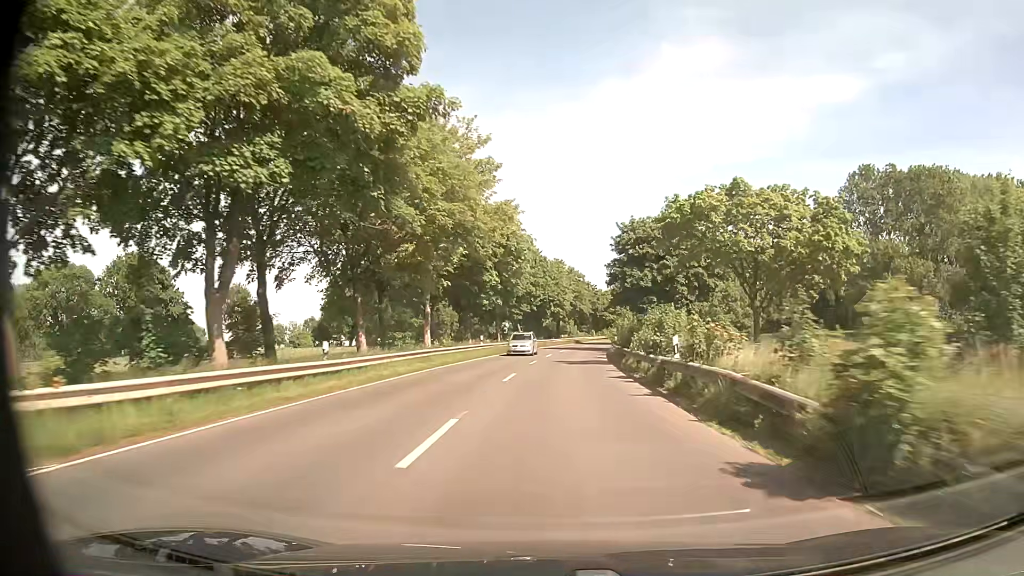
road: secondary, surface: asphalt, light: Day
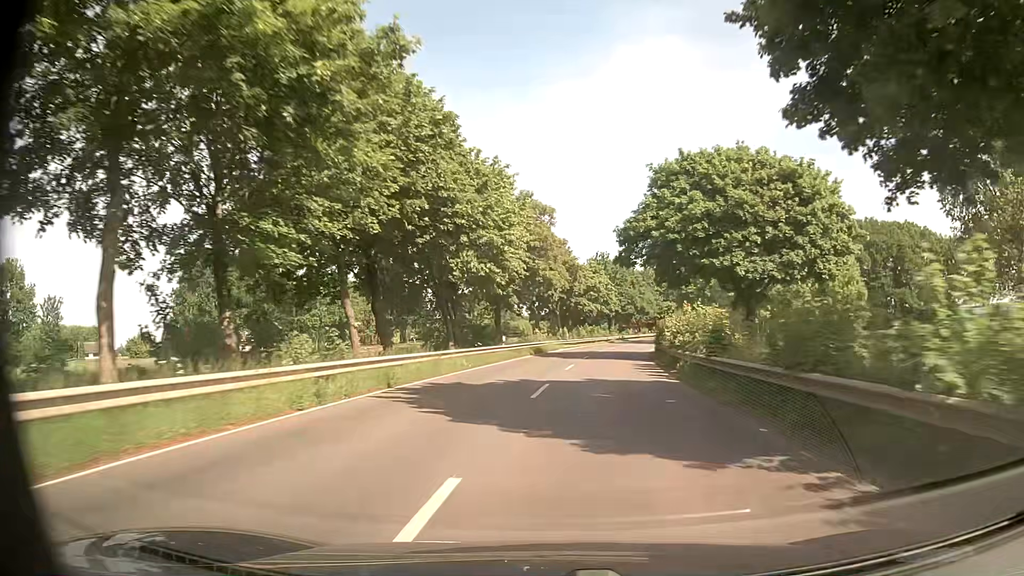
(+2.0, +53.6) m; +4°
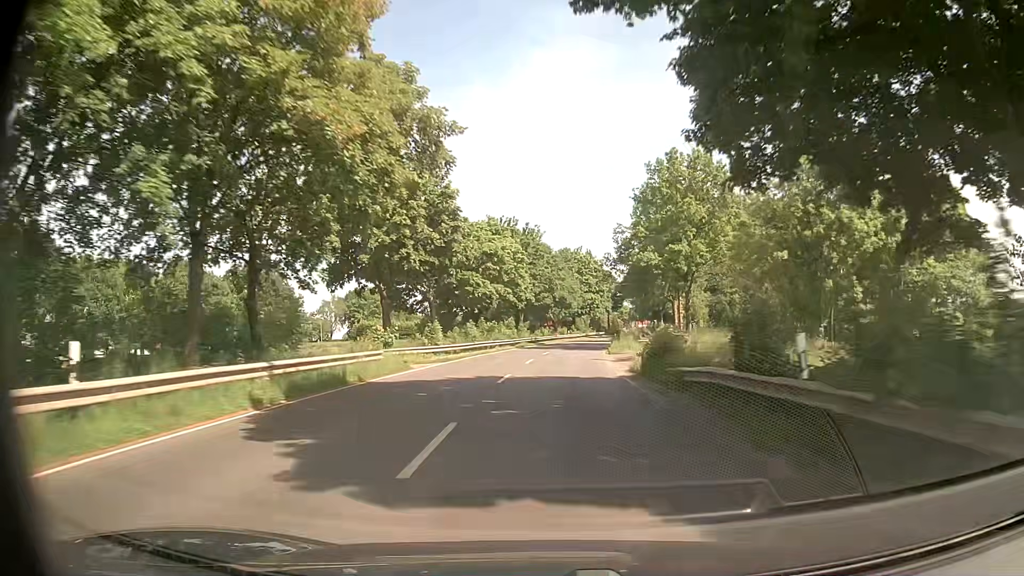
(+2.2, +32.1) m; +8°
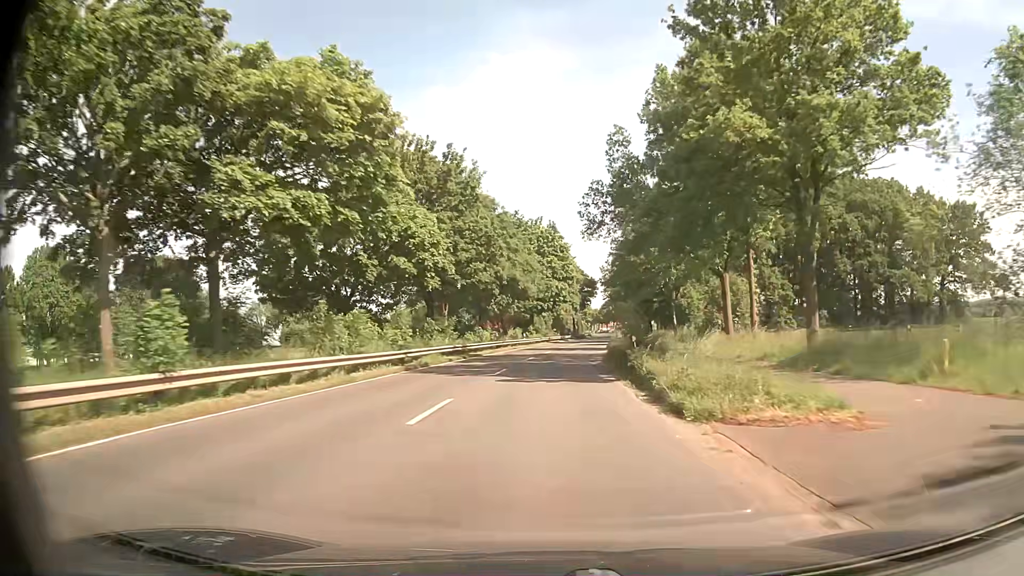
(+1.1, +32.3) m; +4°
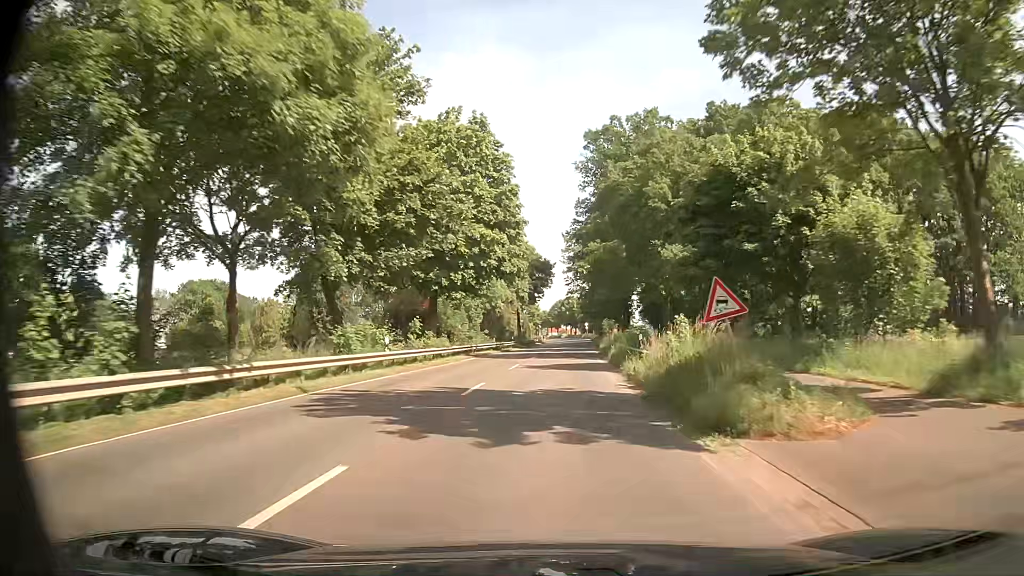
(+1.8, +43.0) m; +5°
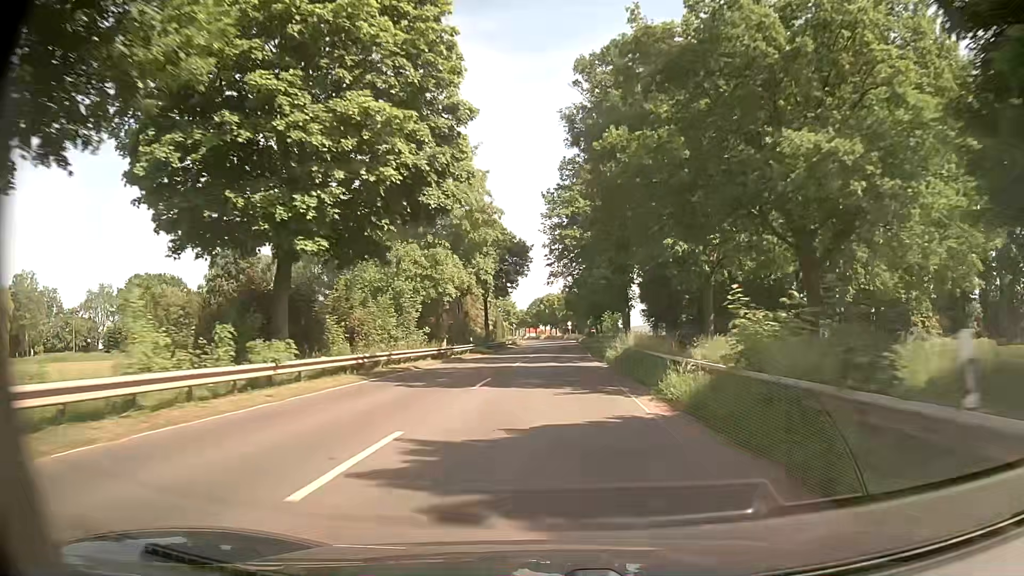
(+0.4, +21.5) m; +2°
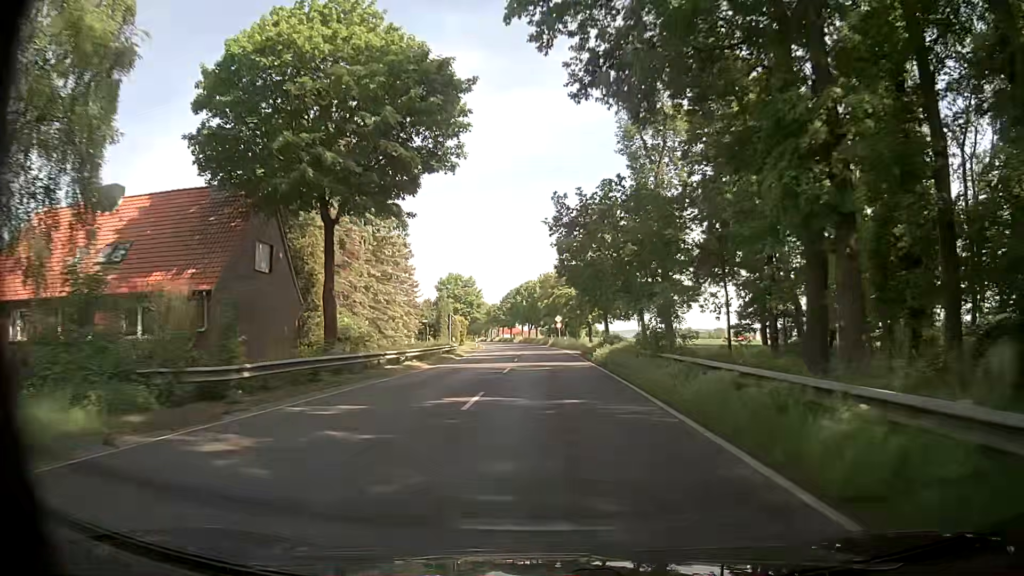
(+0.5, +53.6) m; +1°
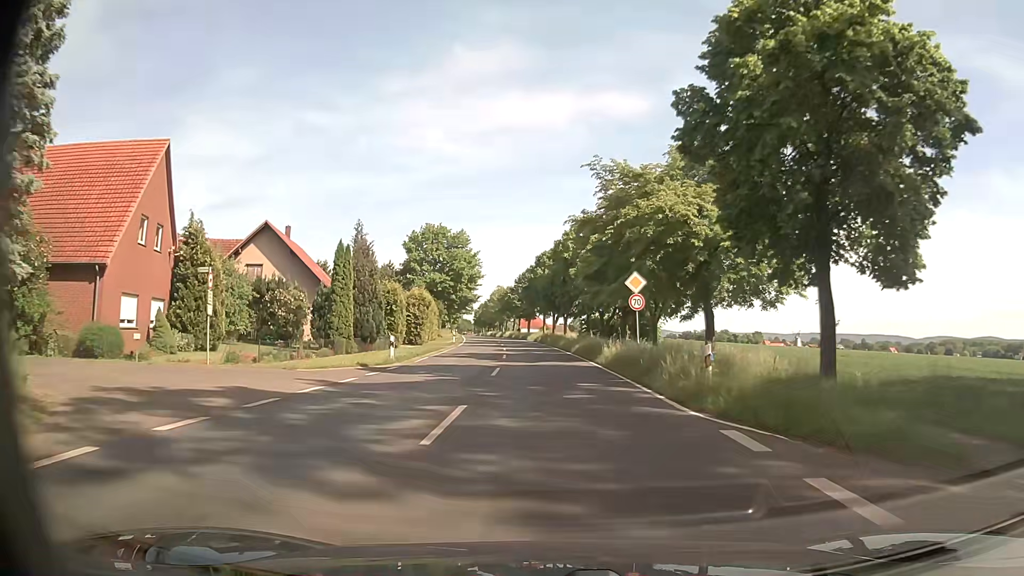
(-0.6, +52.4) m; -2°
(0, +10) (0, +20) (-1, +30) (-1, +40) (-2, +50) (-3, +60) (-4, +70) (-5, +80) (-6, +90) (-7, +100) m
